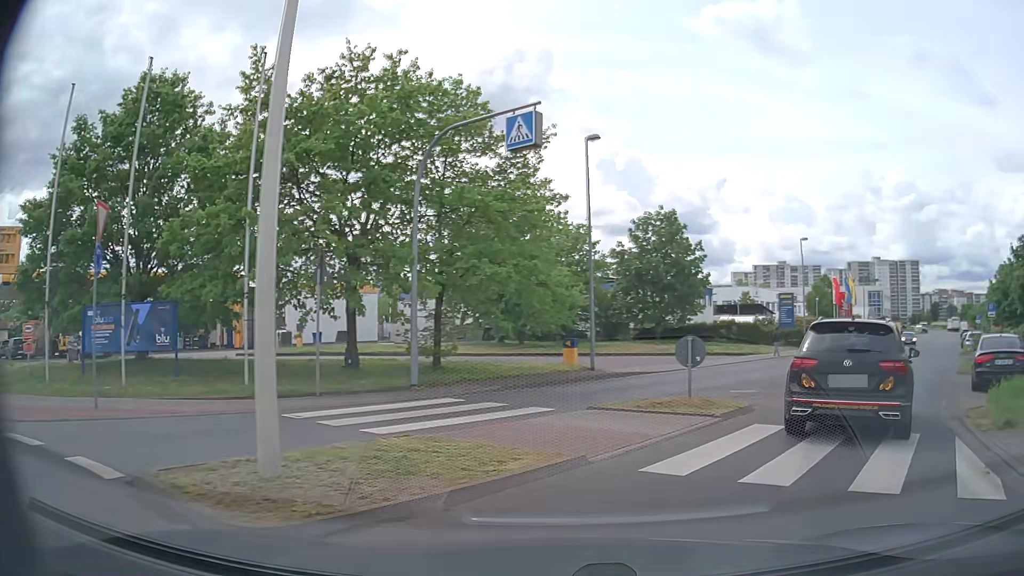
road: tertiary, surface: asphalt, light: Day
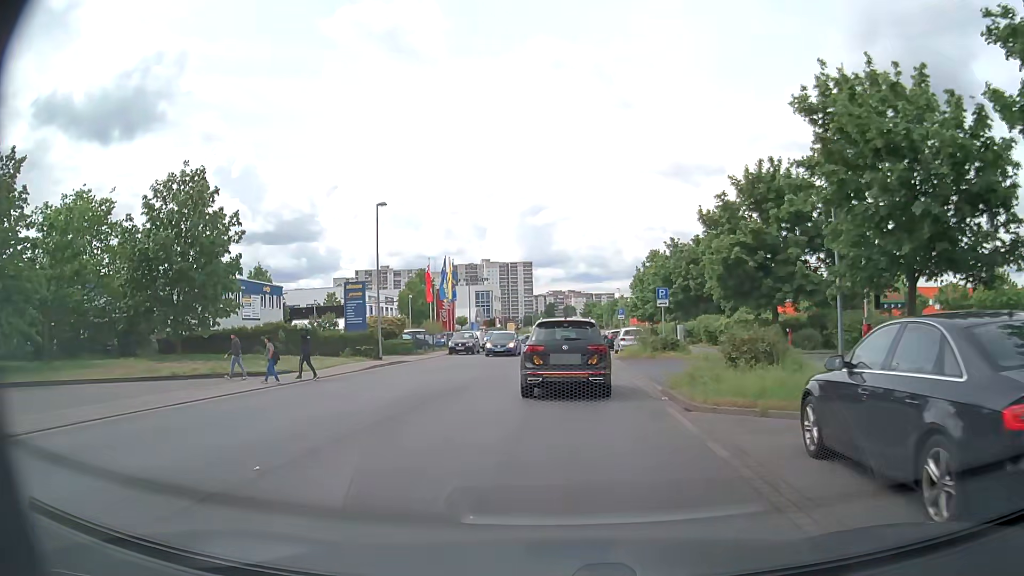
(+5.7, +13.2) m; +34°
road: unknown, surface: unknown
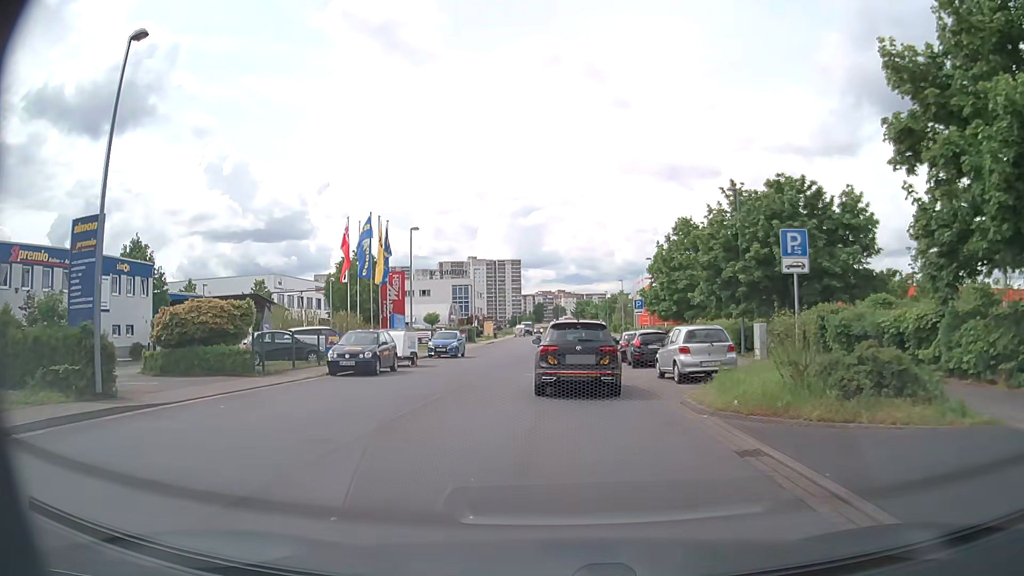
(+0.5, +21.1) m; +2°
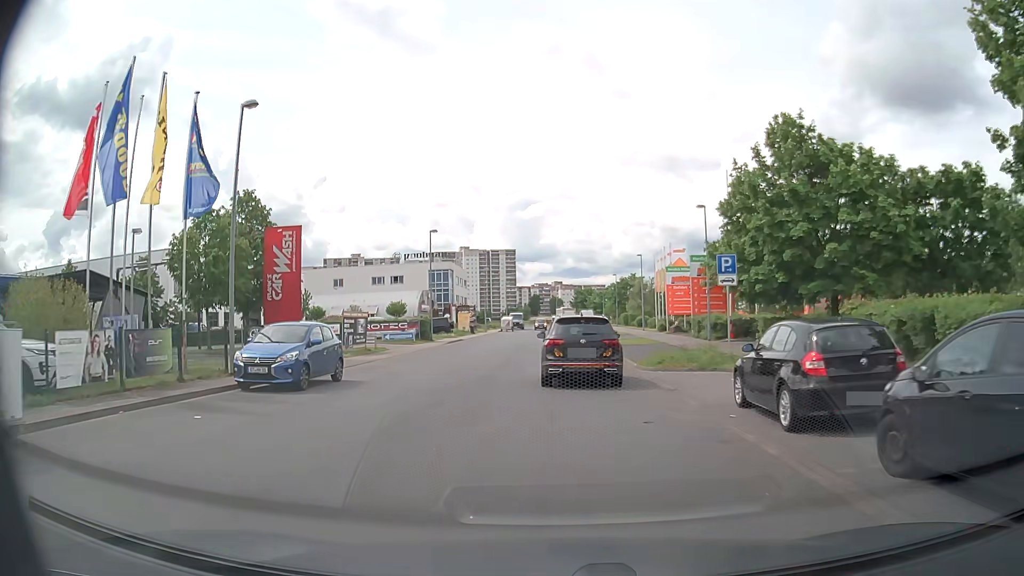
(+0.1, +23.1) m; 0°
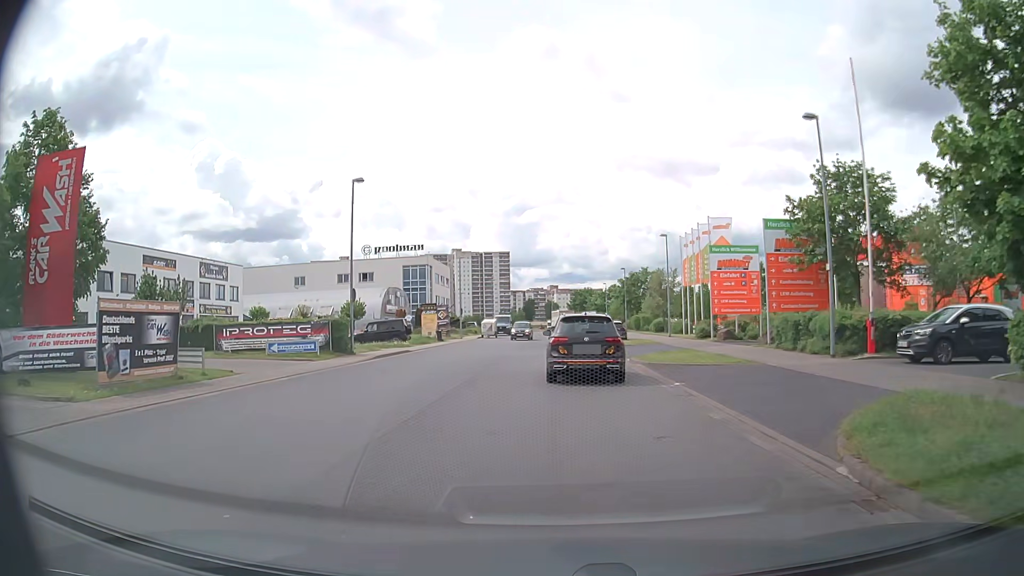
(+0.1, +17.5) m; 0°
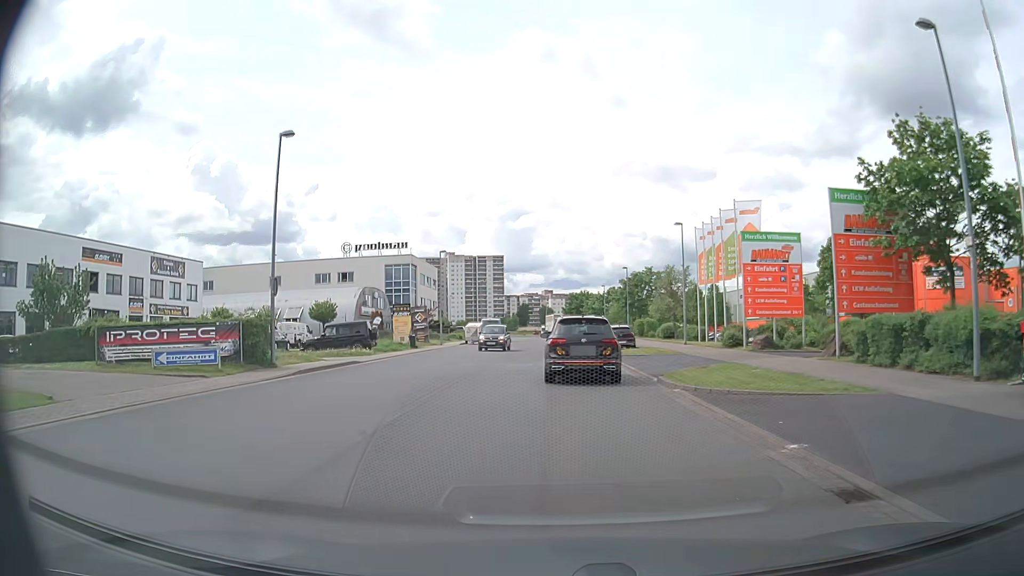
(0.0, +8.0) m; +1°
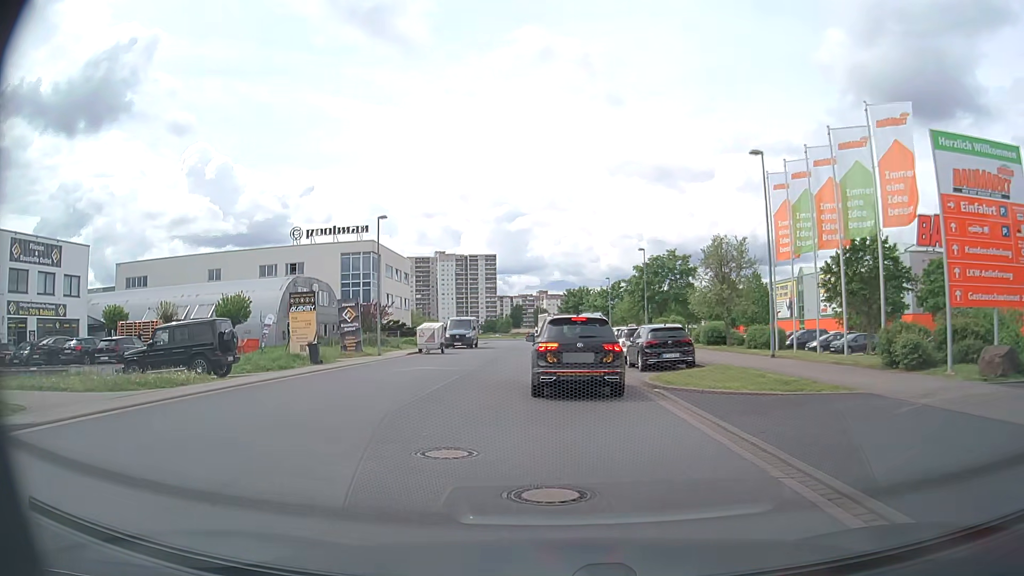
(+0.1, +17.7) m; 0°
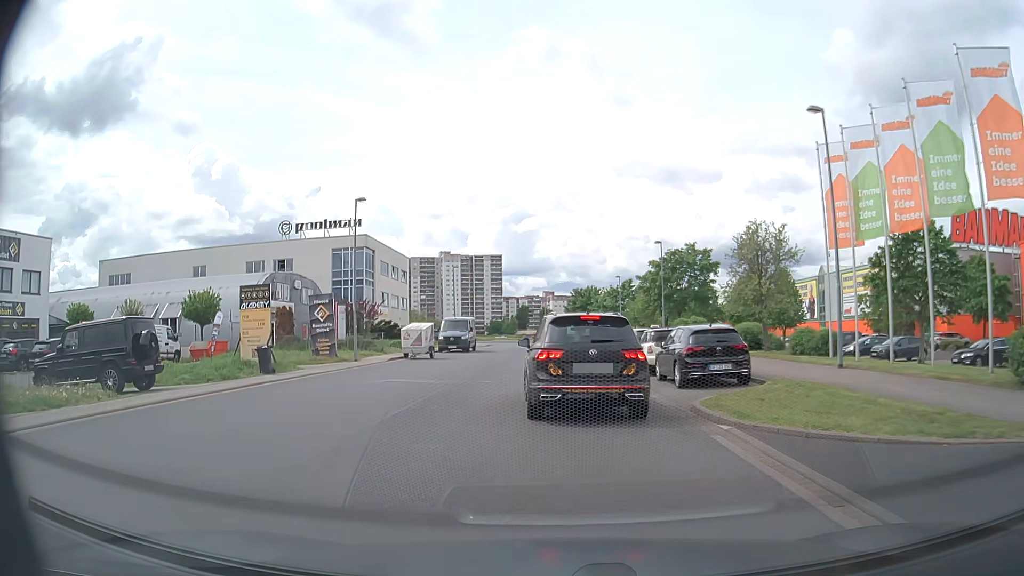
(0.0, +5.3) m; 0°
